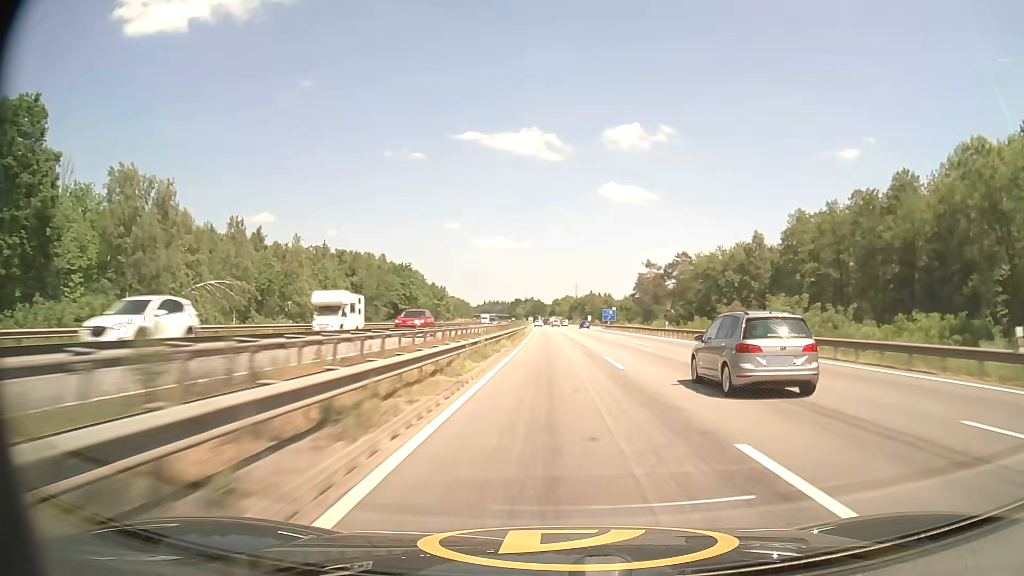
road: motorway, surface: asphalt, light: Day
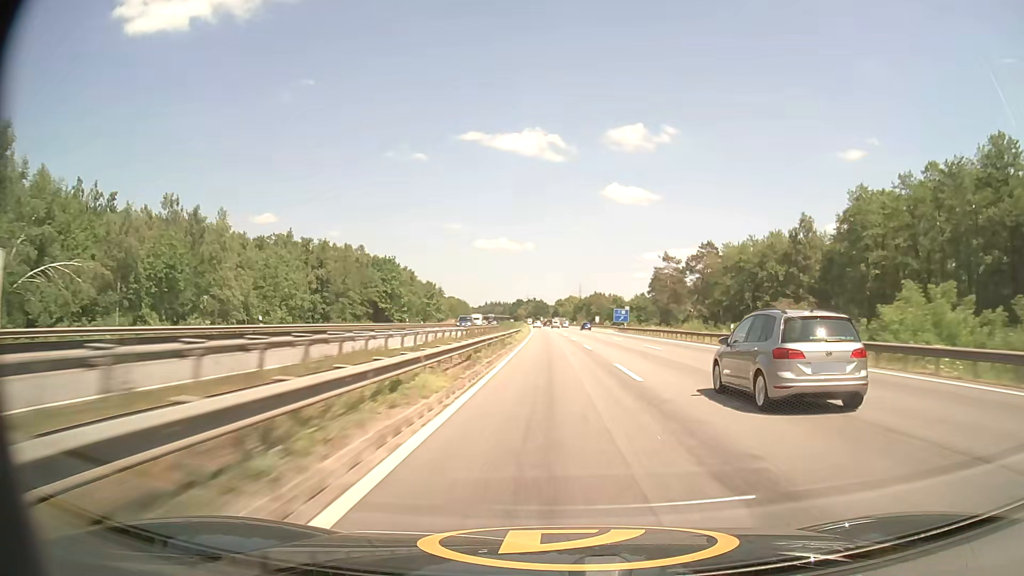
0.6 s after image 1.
(-0.1, +21.6) m; 0°
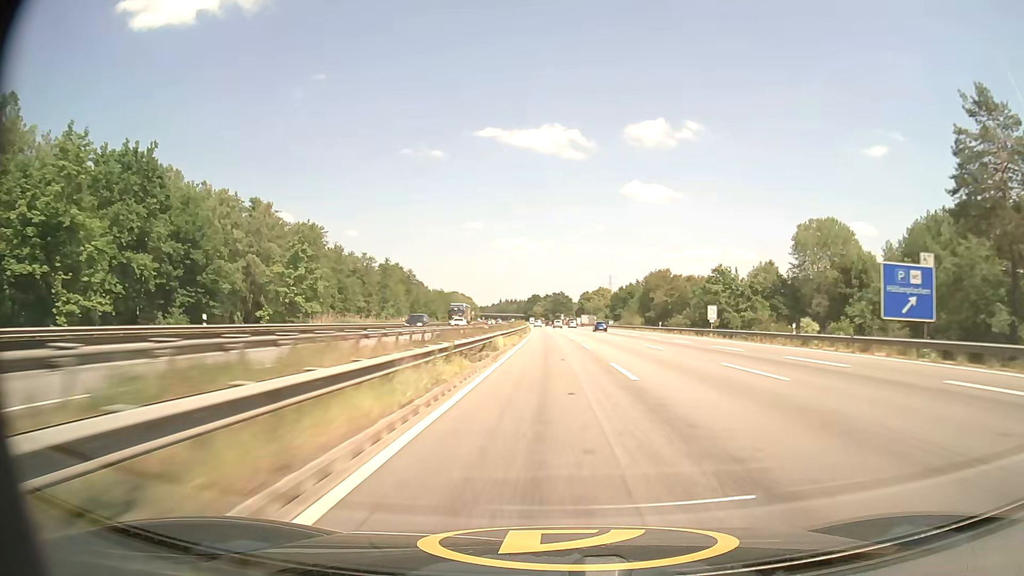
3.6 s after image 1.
(-1.3, +108.4) m; -2°
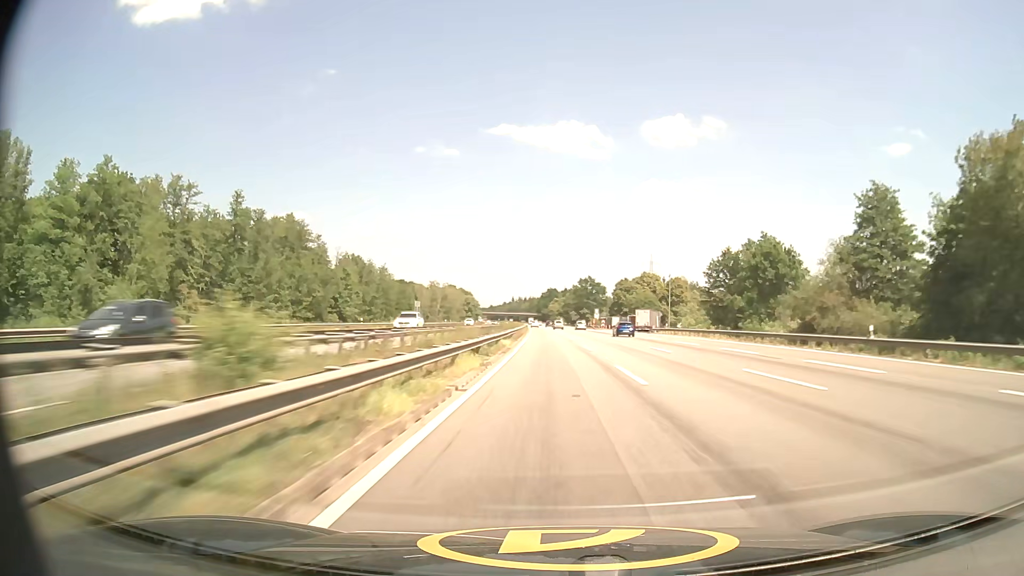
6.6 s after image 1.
(-1.5, +109.3) m; -2°
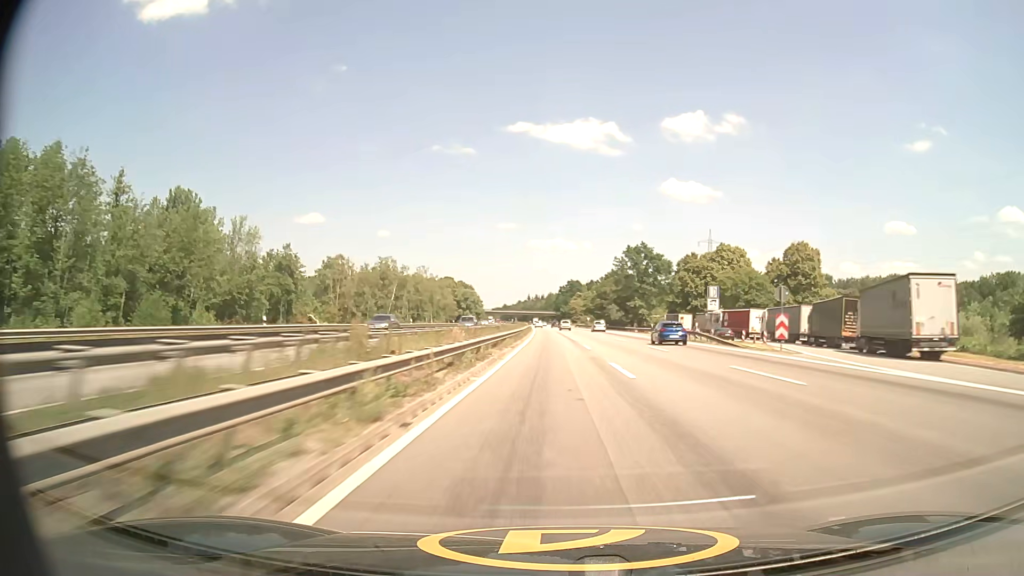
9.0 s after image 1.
(-1.0, +88.4) m; -2°
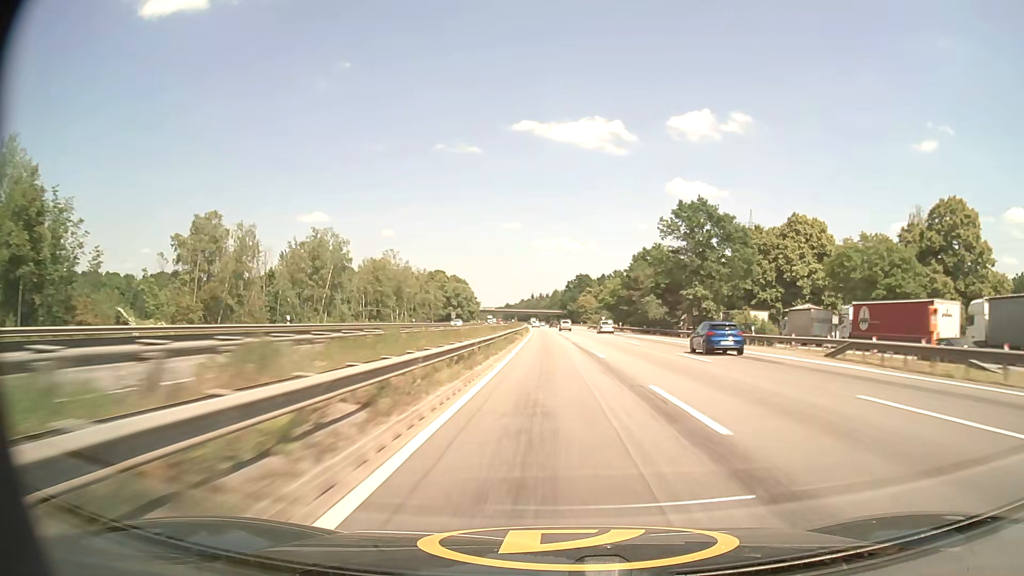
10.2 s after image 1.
(-0.2, +44.5) m; -1°
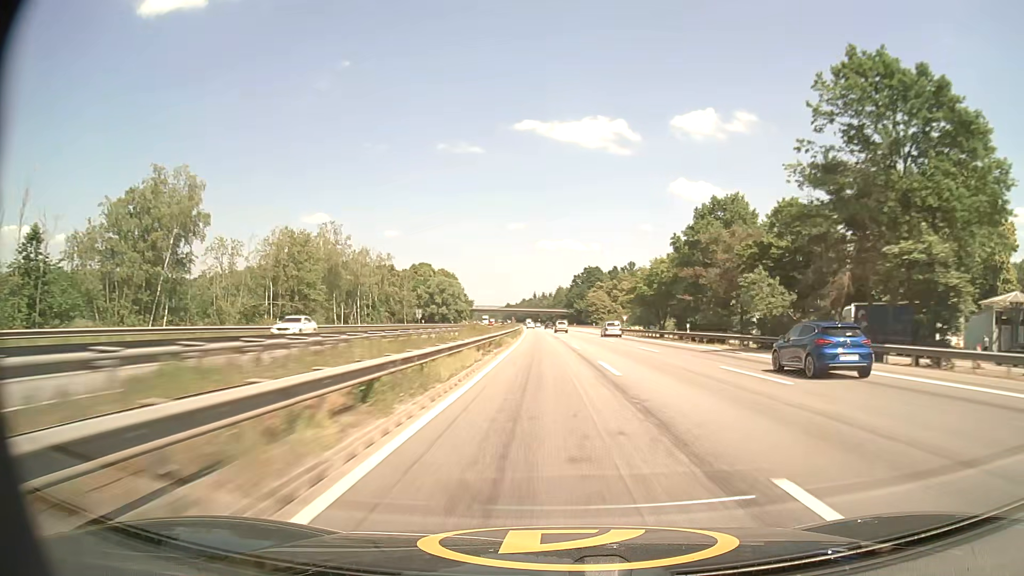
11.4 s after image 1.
(-0.1, +44.6) m; 0°
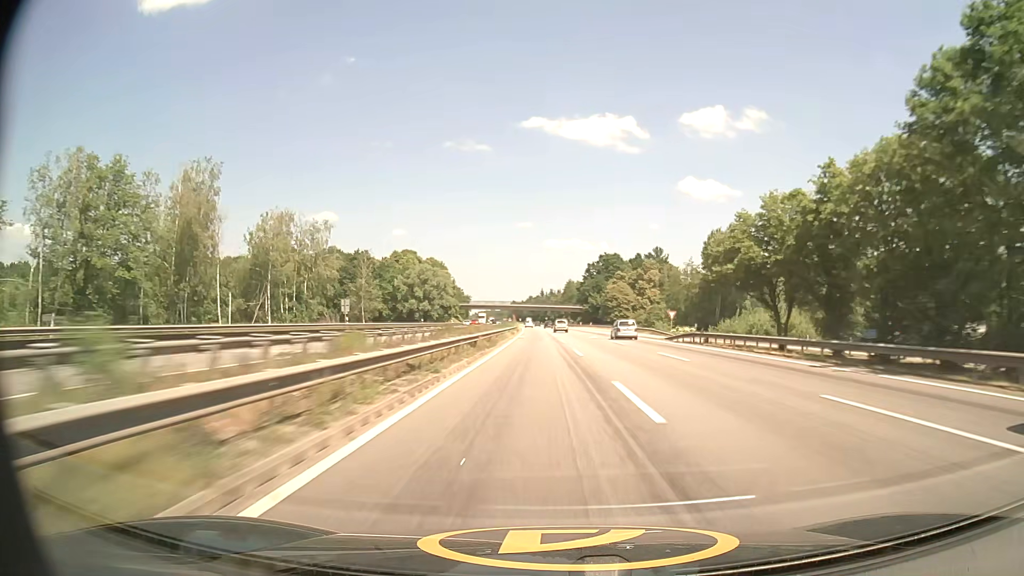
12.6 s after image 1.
(-0.2, +44.6) m; -1°
(0, +10) (0, +20) (0, +30) (0, +40) (0, +50) (0, +60) (0, +70) (-1, +80) (-1, +90) (-1, +100) m
